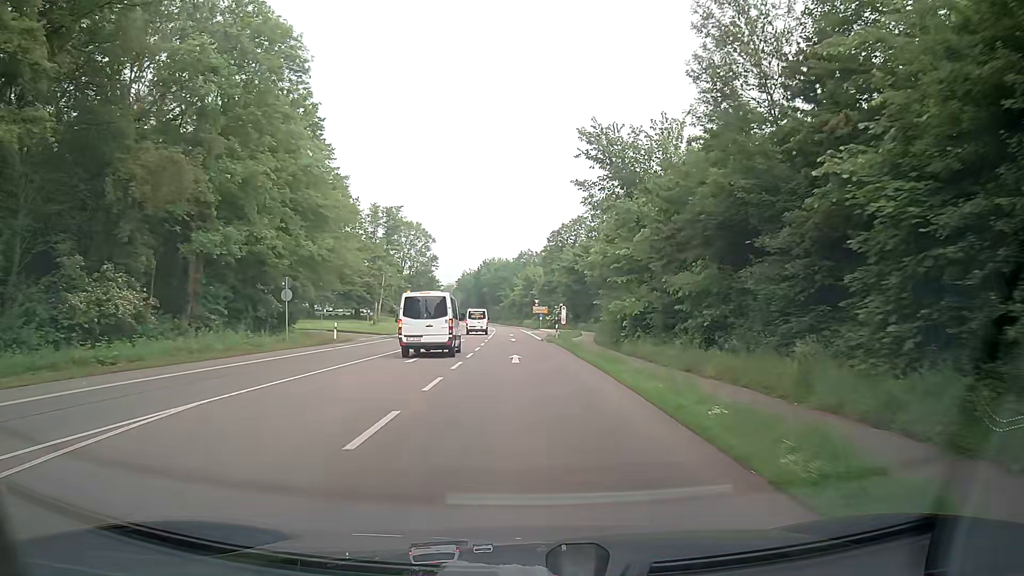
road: secondary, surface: asphalt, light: Day
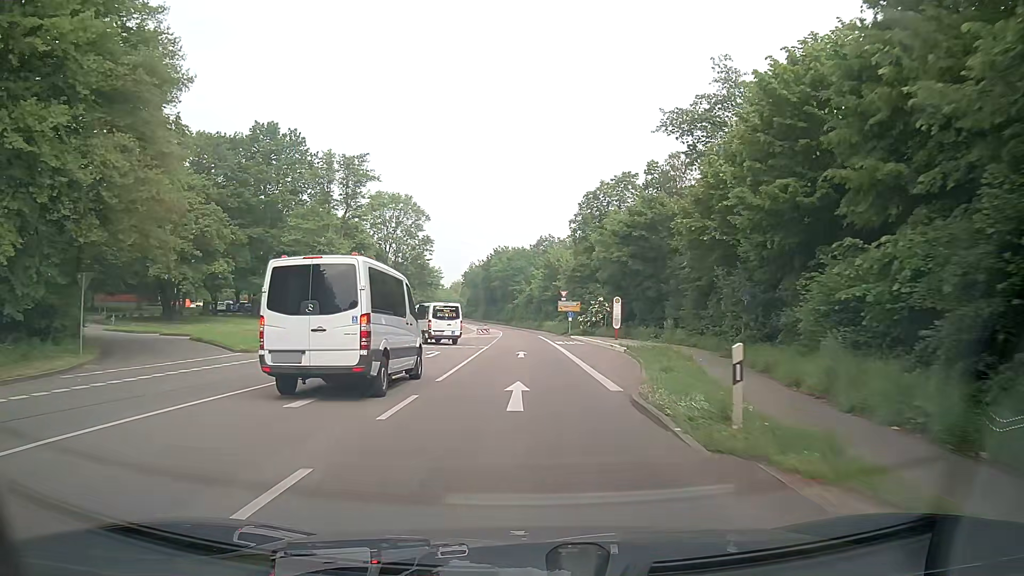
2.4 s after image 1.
(-0.6, +34.2) m; -2°
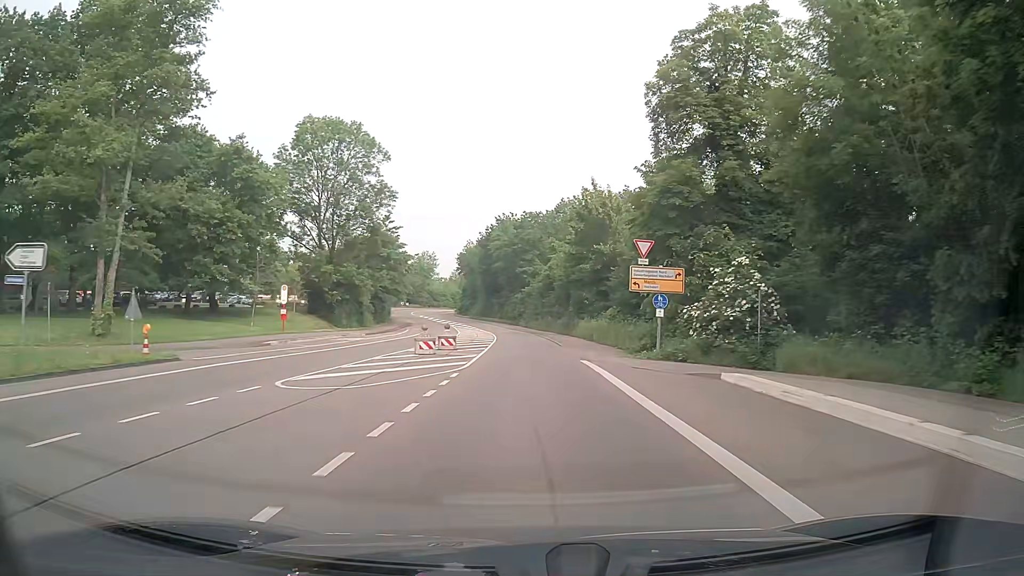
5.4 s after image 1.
(-0.4, +43.1) m; -1°
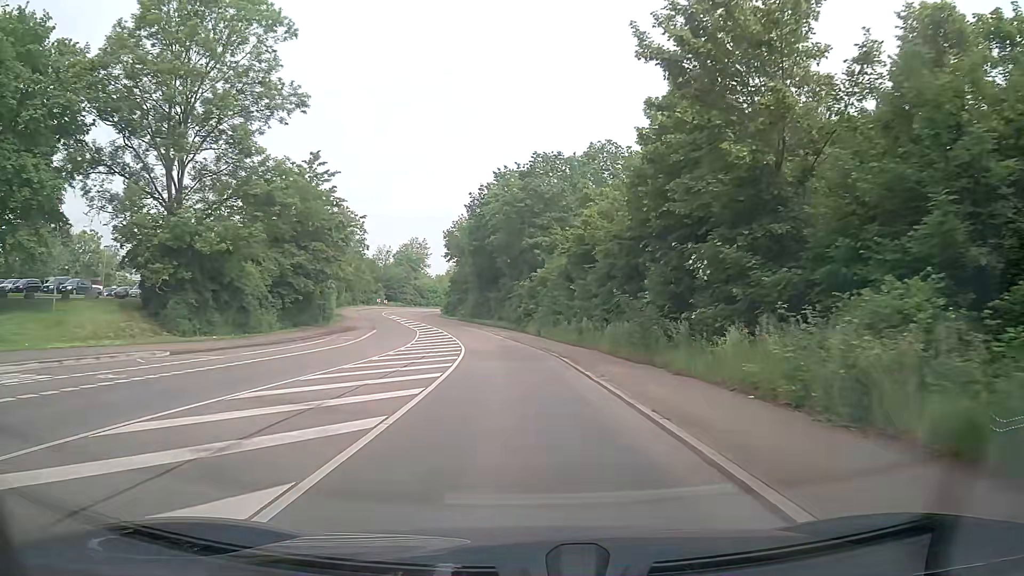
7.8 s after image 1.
(-0.2, +34.8) m; -1°
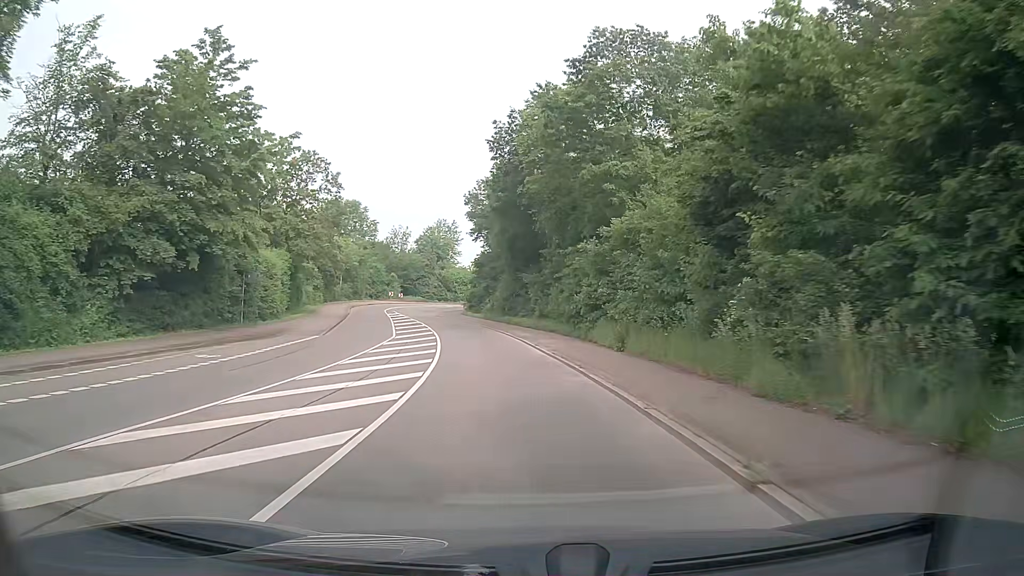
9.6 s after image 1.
(-0.5, +25.8) m; -3°
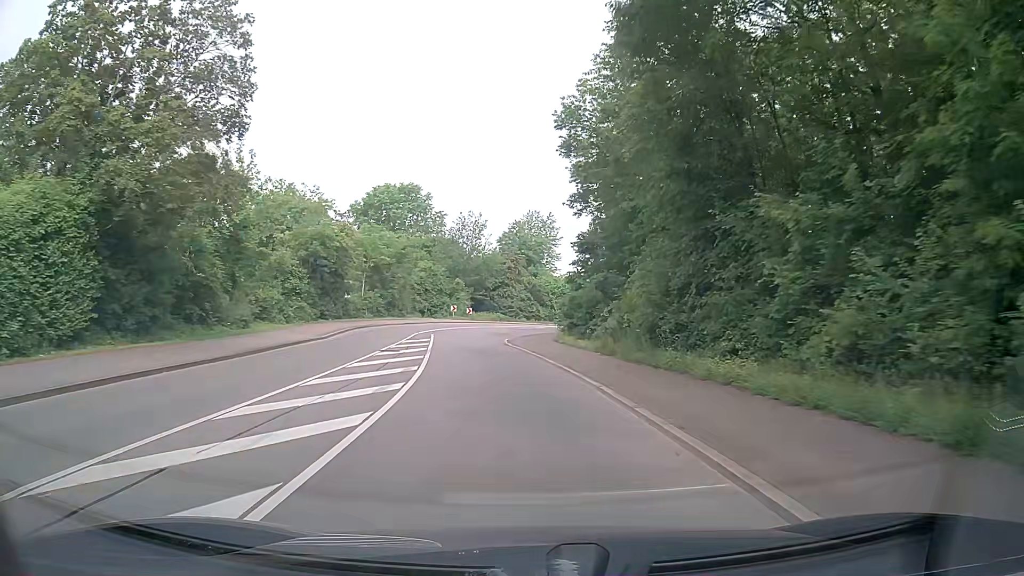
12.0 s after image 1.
(-2.3, +31.8) m; -9°
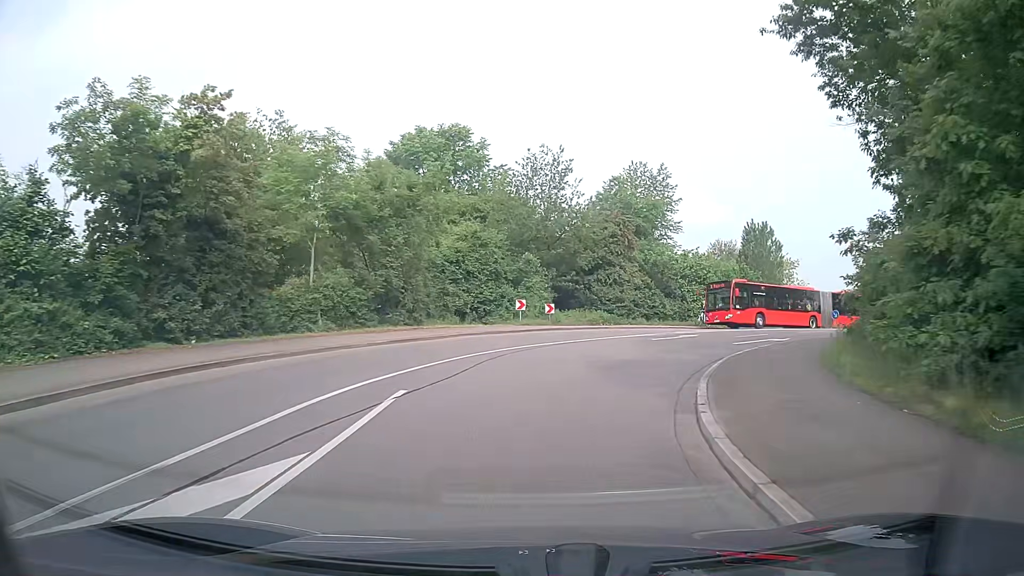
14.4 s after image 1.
(-1.8, +28.9) m; -7°
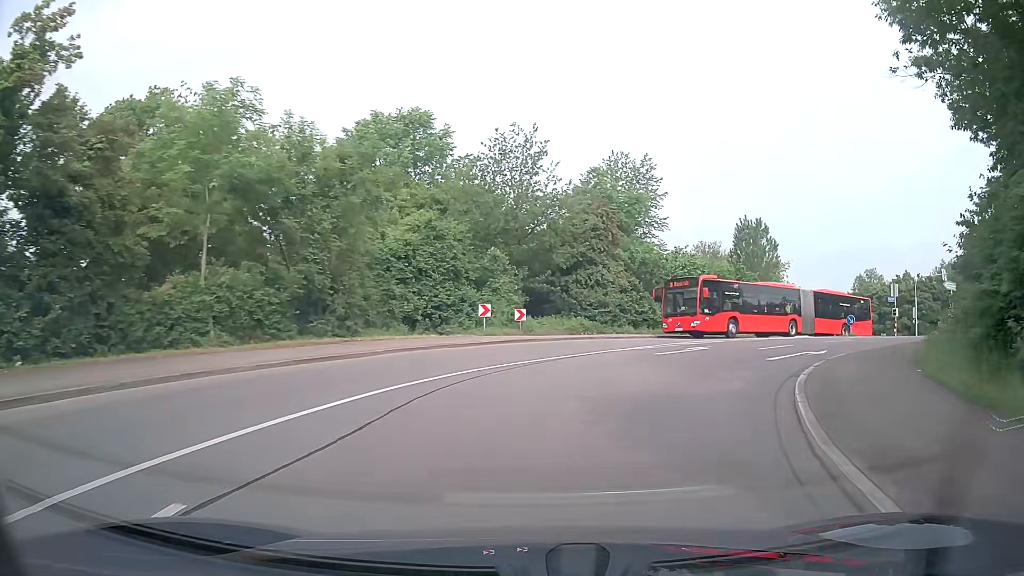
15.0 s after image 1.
(+0.1, +6.6) m; +2°
(+1, +10) (+3, +20) (+9, +28) (+17, +33) (+27, +36) (+36, +40) (+41, +48) (+42, +58) (+41, +68) (+41, +78) m
